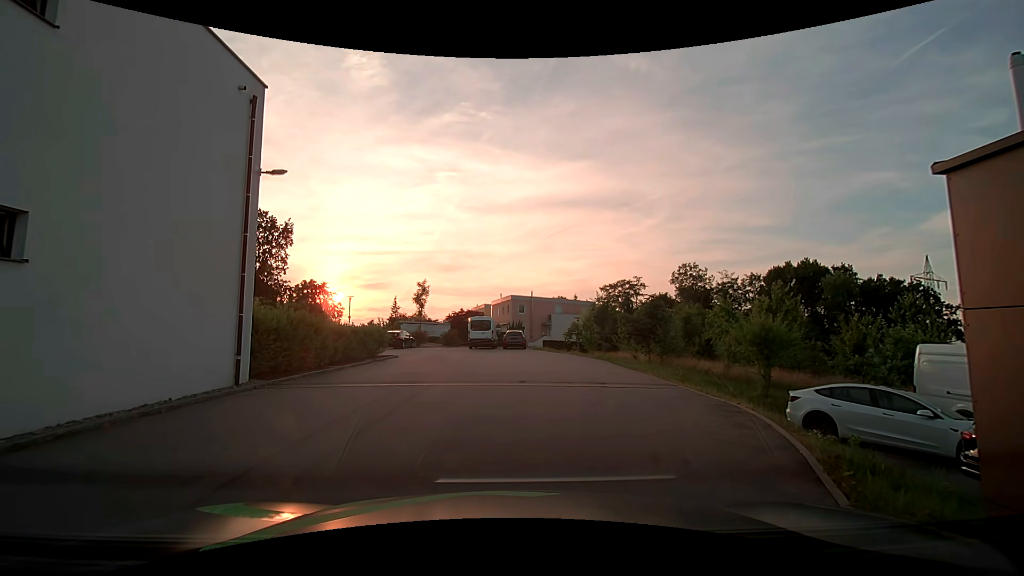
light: Day
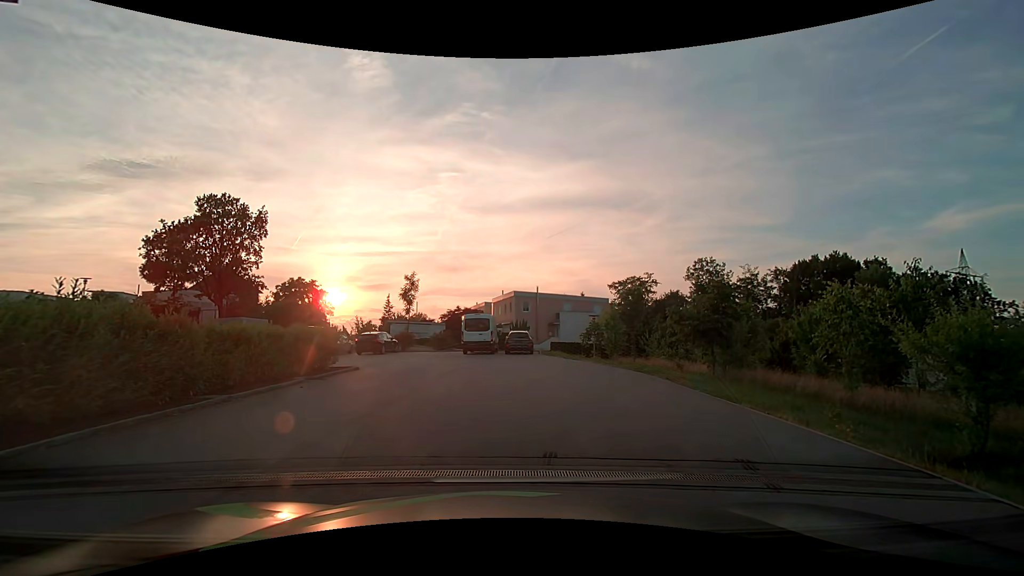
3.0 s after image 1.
(+0.1, +7.6) m; 0°
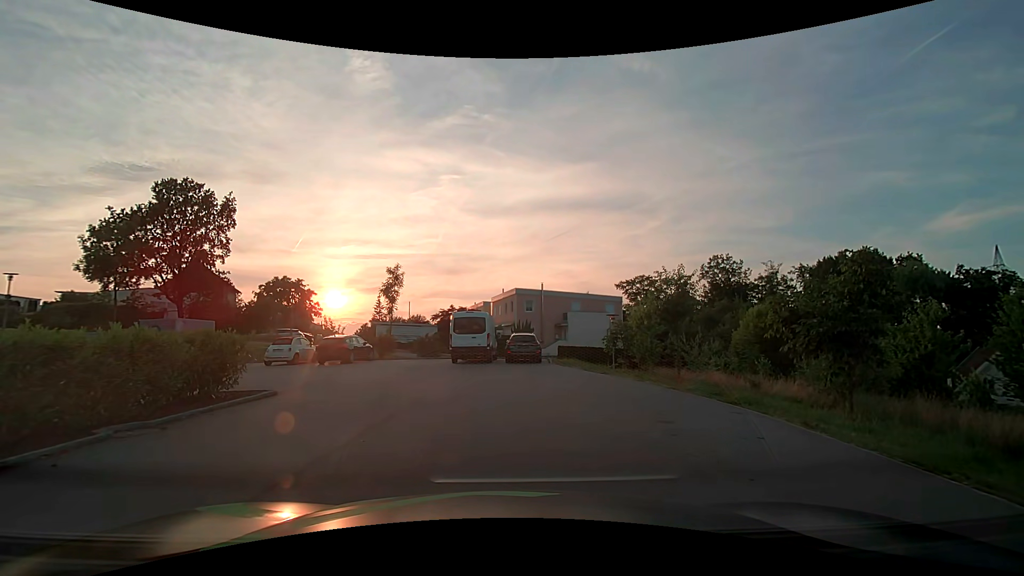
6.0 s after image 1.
(0.0, +7.0) m; +1°
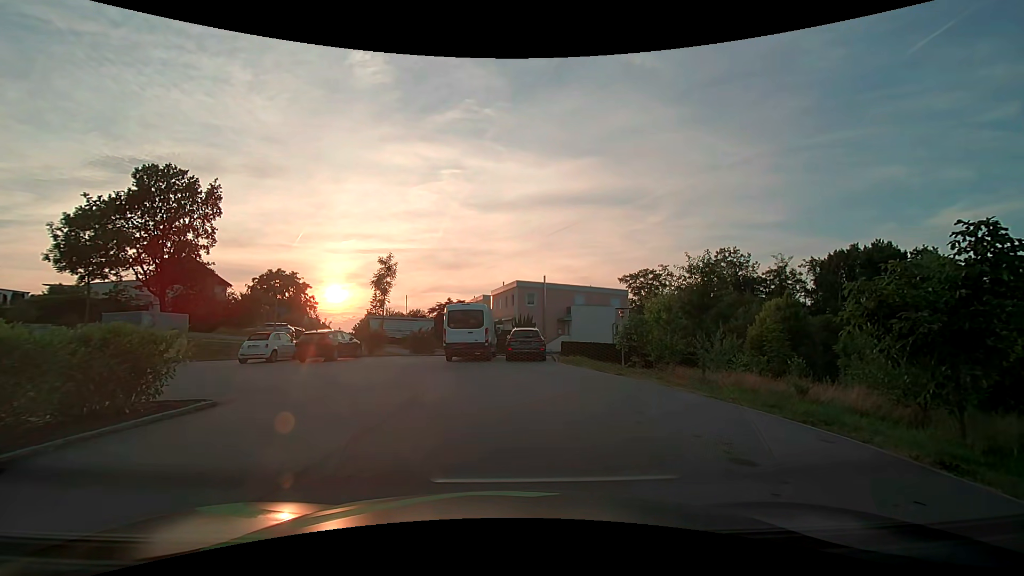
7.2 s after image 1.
(0.0, +2.6) m; -1°
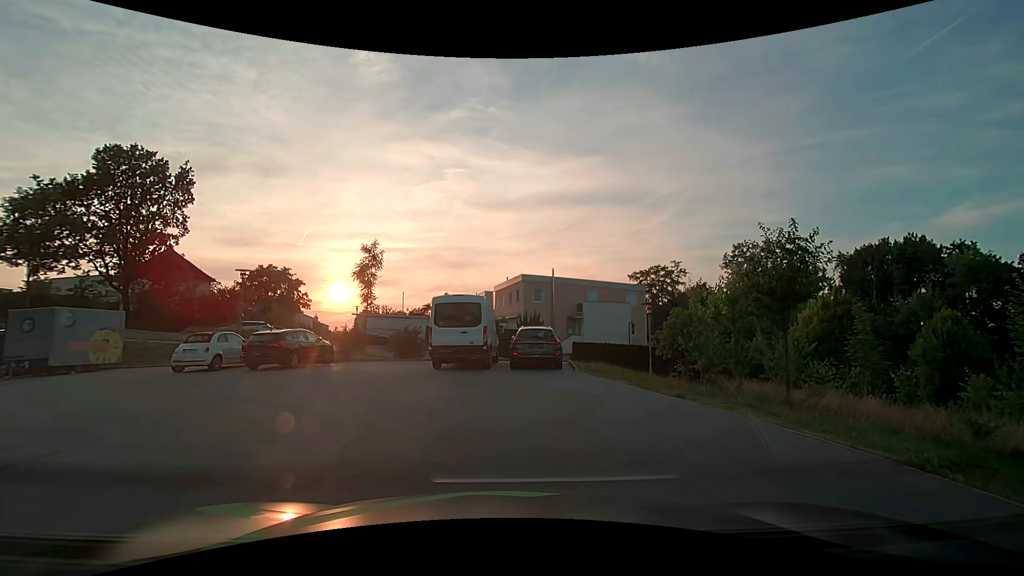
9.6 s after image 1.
(0.0, +5.1) m; 0°
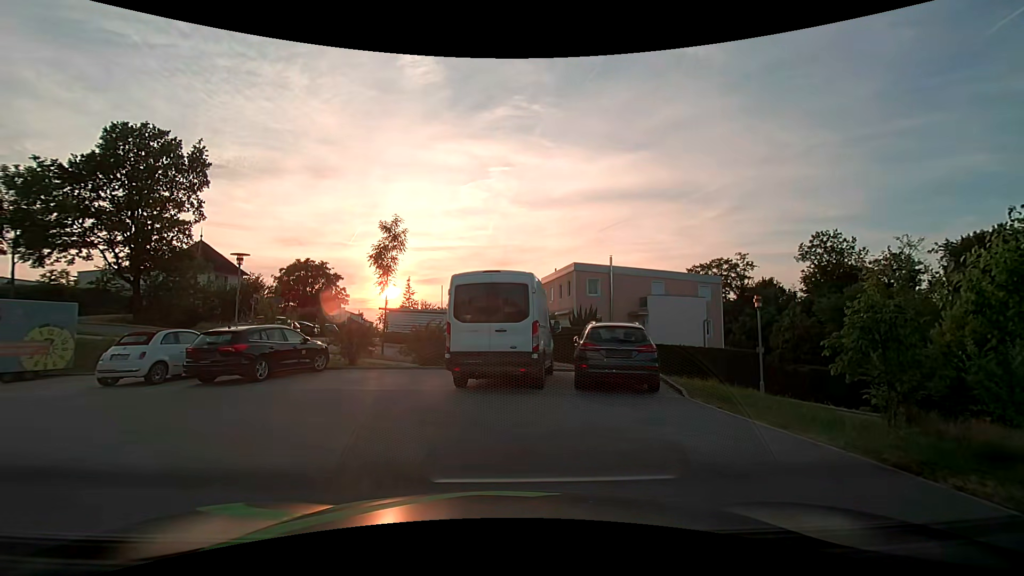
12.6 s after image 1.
(-0.2, +6.4) m; -3°
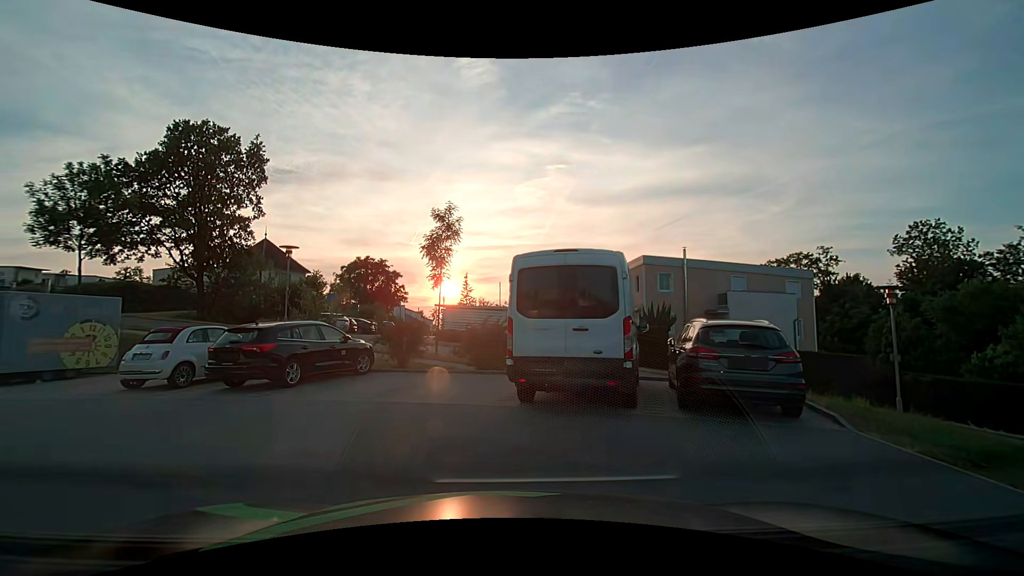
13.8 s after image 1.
(-0.2, +2.6) m; -8°
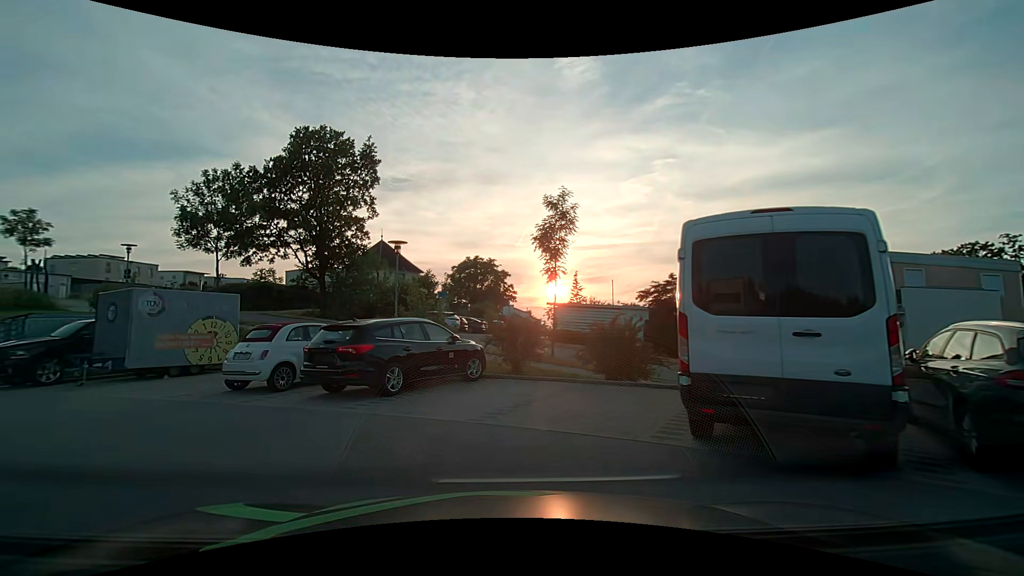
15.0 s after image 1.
(-0.2, +2.5) m; -11°
